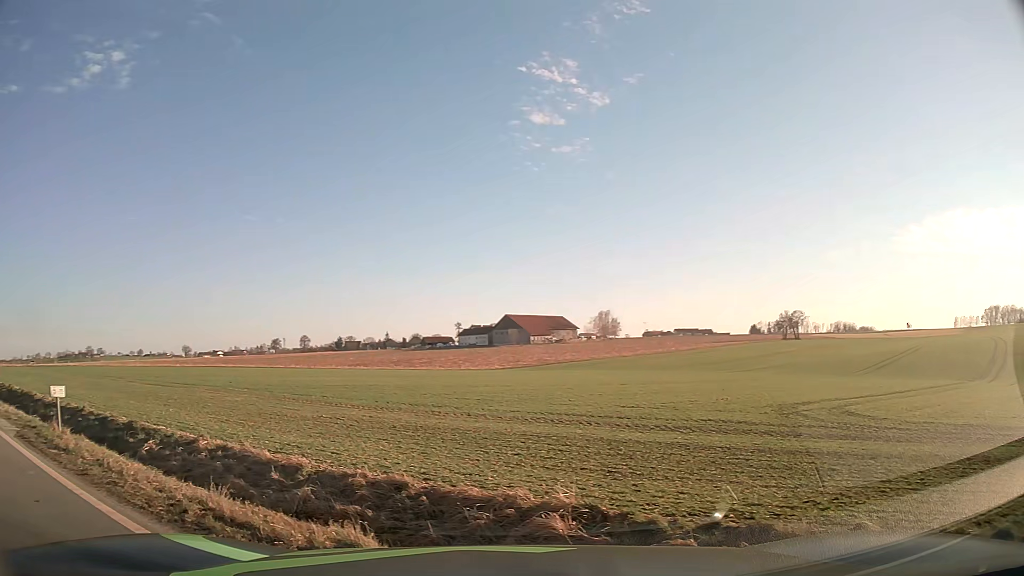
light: Day
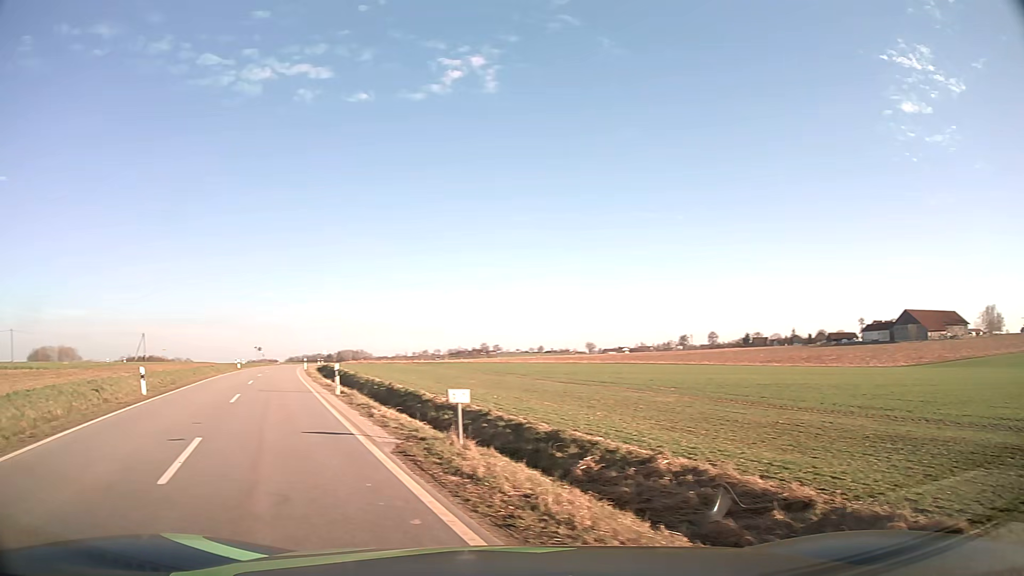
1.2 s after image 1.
(-0.9, +2.8) m; -35°
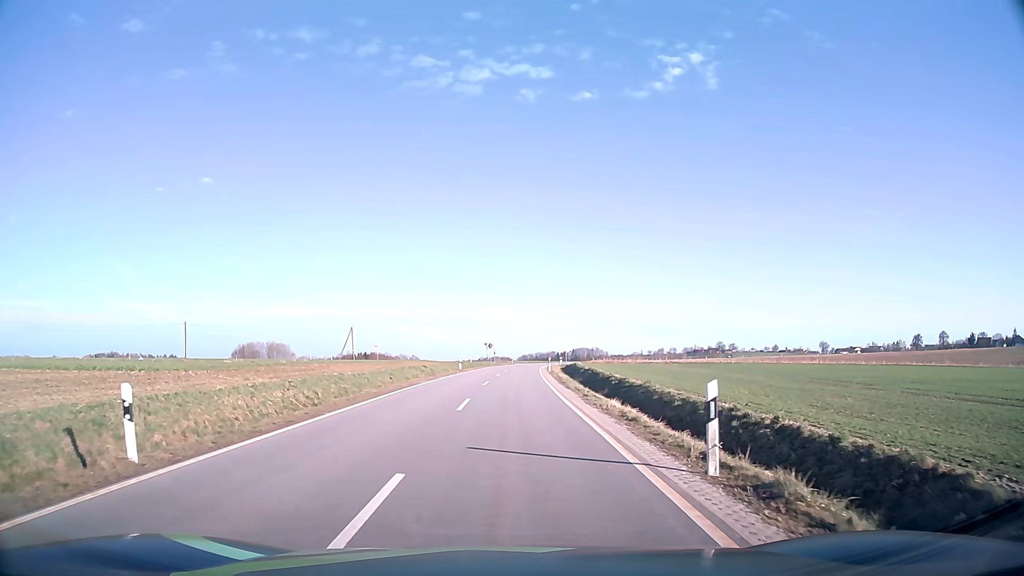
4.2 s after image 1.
(-5.3, +15.7) m; -21°
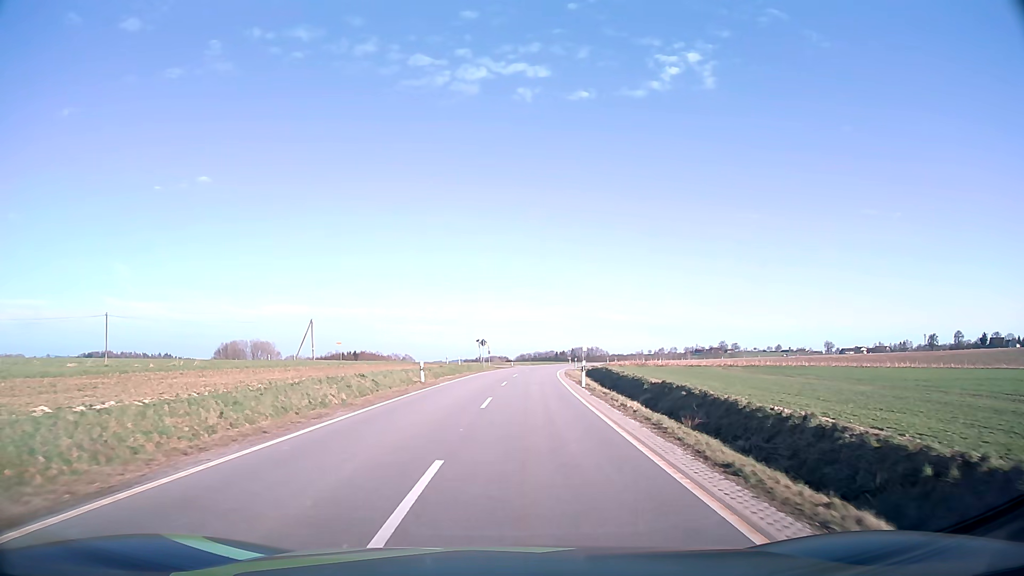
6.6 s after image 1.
(-0.1, +24.0) m; 0°
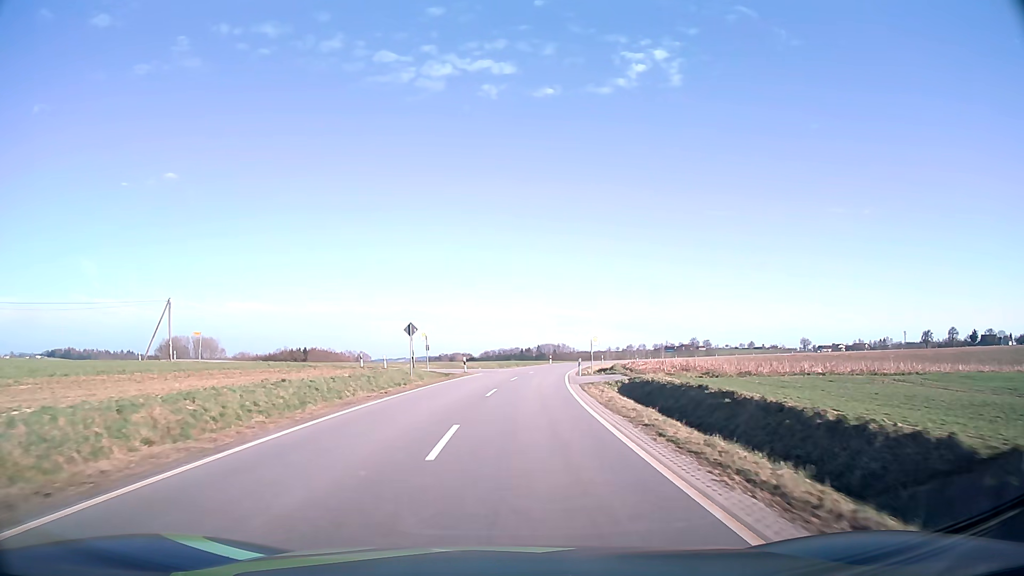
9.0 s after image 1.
(+1.0, +33.4) m; +3°
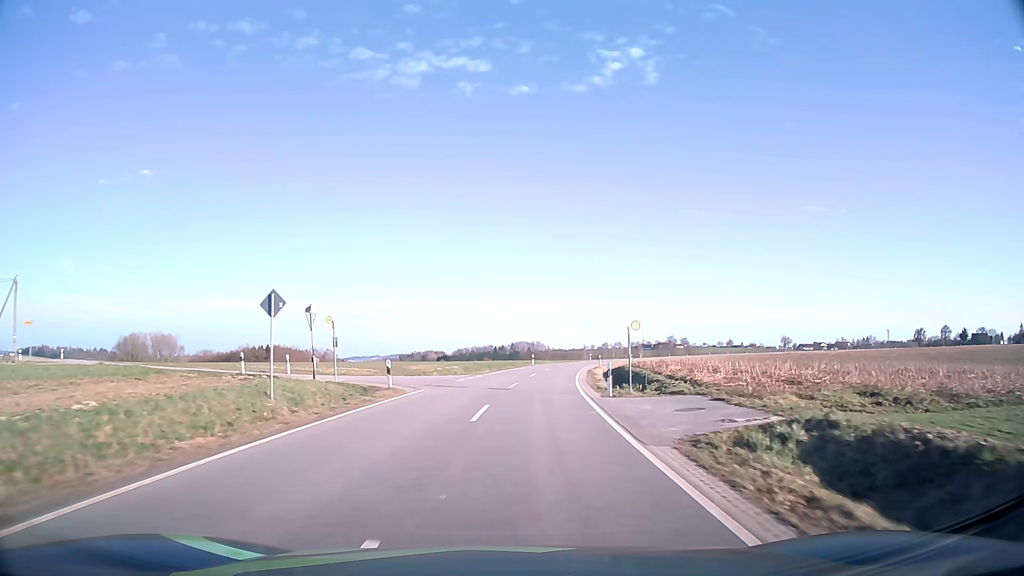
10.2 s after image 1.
(+0.3, +20.0) m; +2°
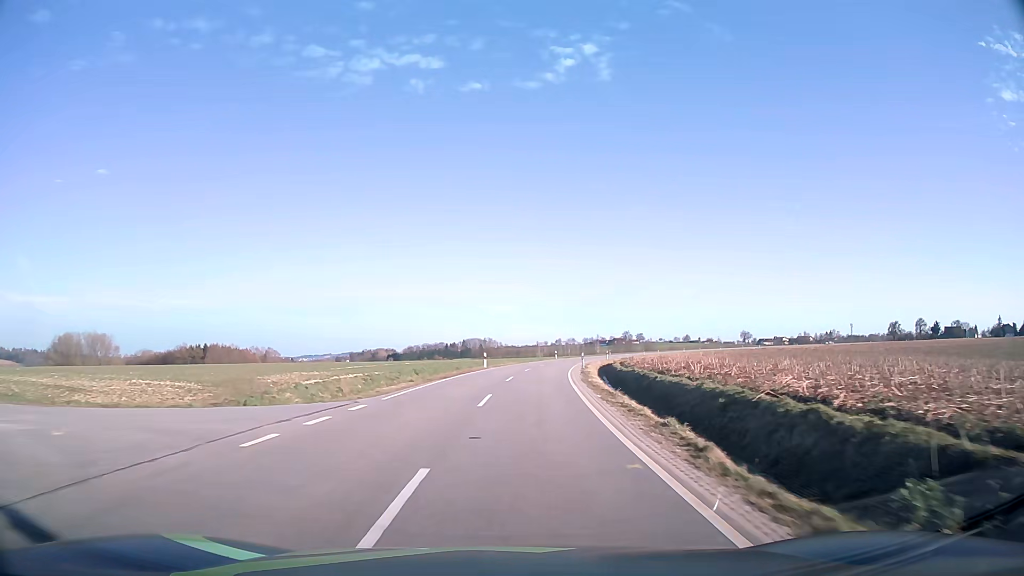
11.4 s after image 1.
(+0.8, +21.7) m; +4°
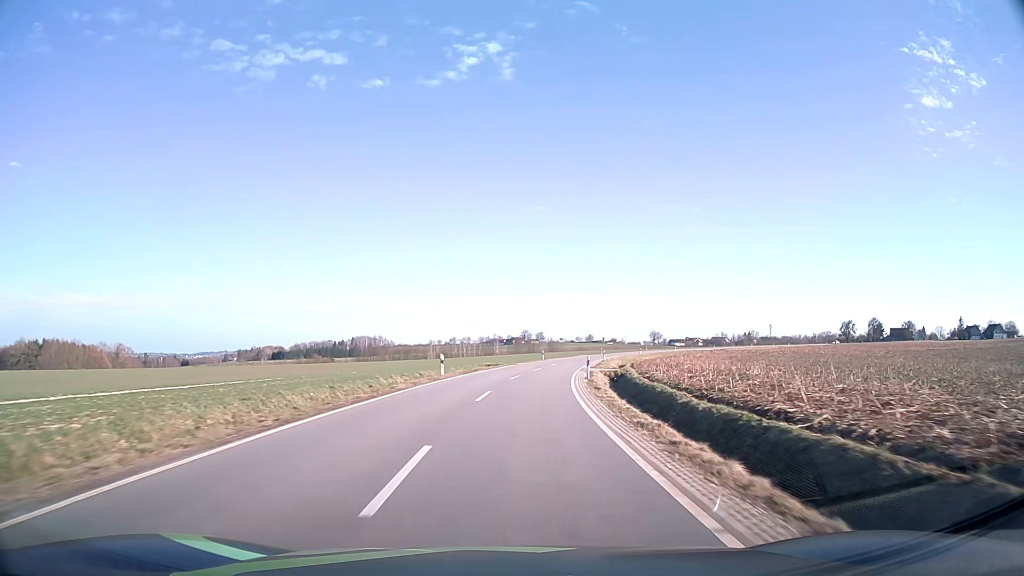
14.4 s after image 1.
(+4.6, +59.2) m; +9°
(0, +10) (+1, +20) (+1, +30) (+2, +40) (+4, +50) (+5, +60) (+7, +69) (+9, +79) (+12, +89) (+15, +99) m
